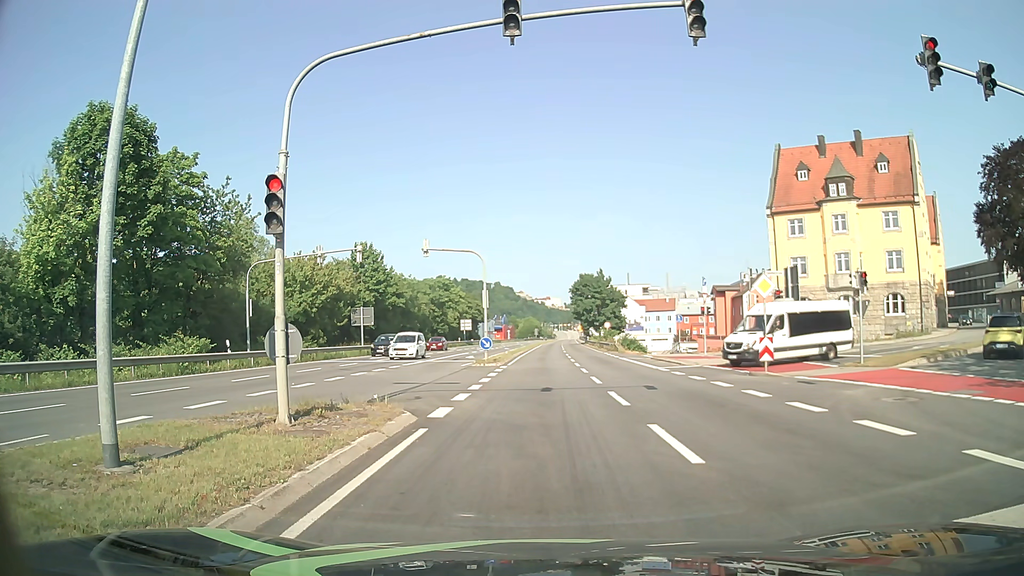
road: primary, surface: asphalt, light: Day
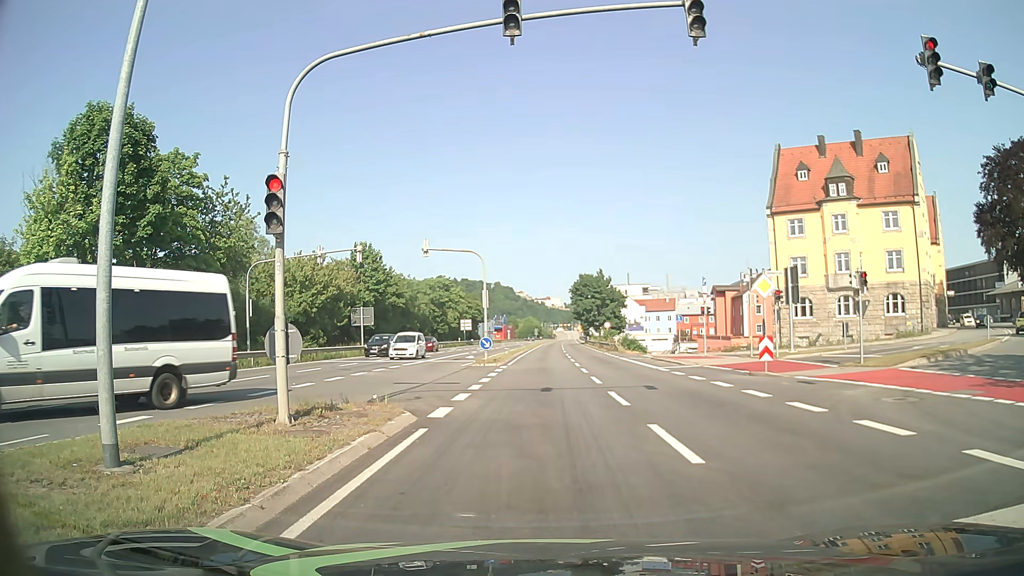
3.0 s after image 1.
(0.0, 0.0) m; 0°
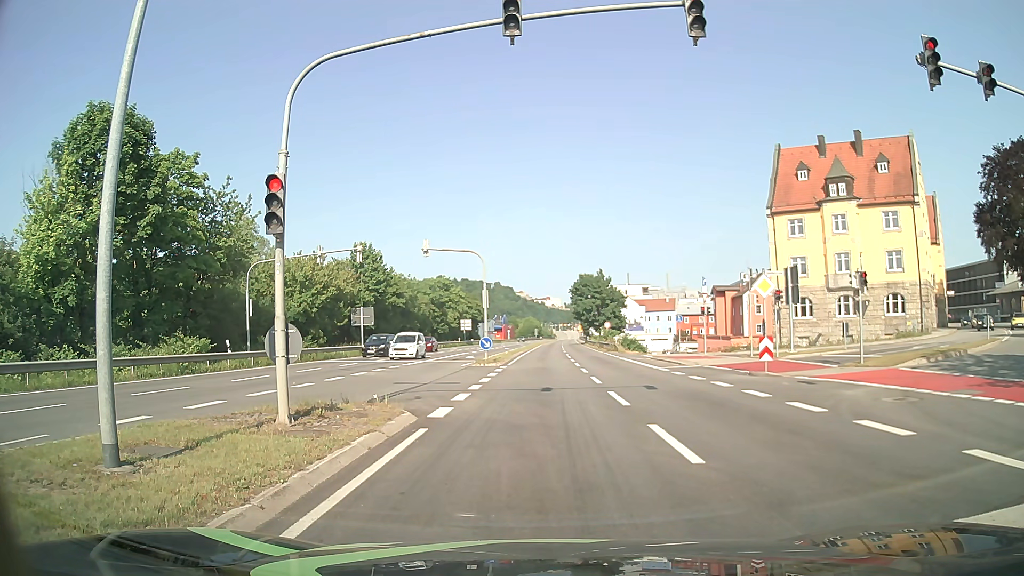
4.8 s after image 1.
(0.0, 0.0) m; 0°
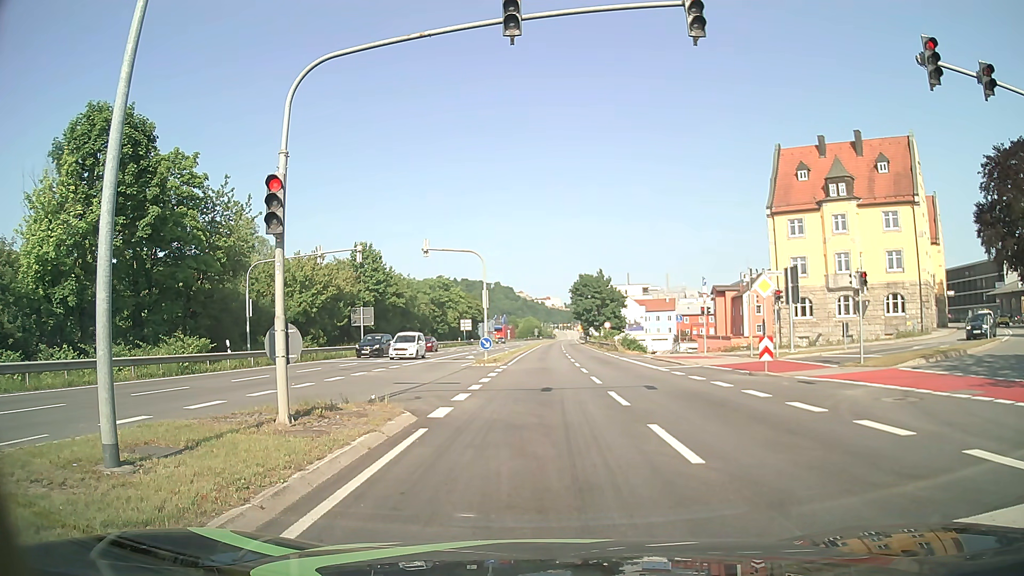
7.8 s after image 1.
(0.0, 0.0) m; 0°
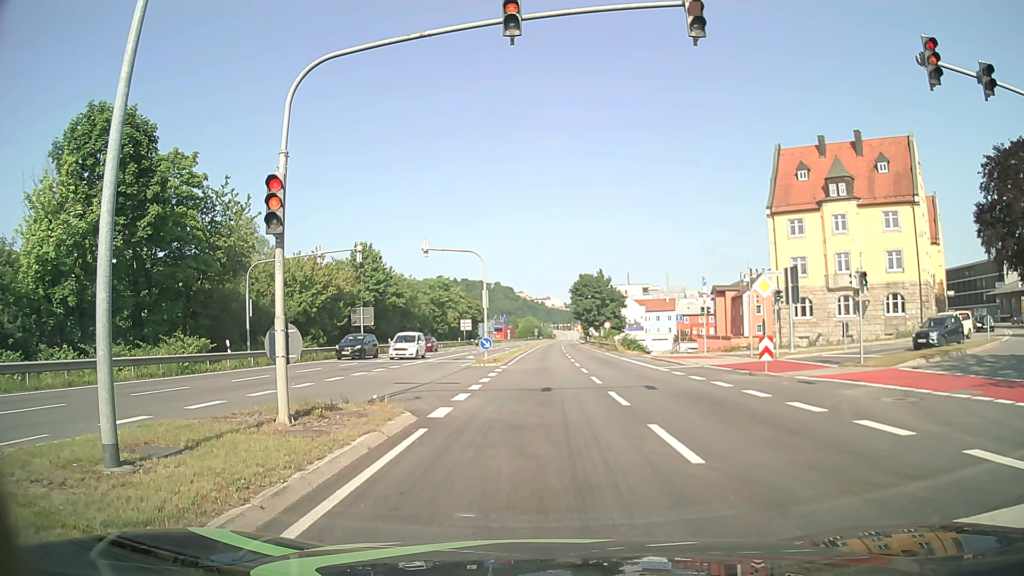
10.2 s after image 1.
(0.0, 0.0) m; 0°
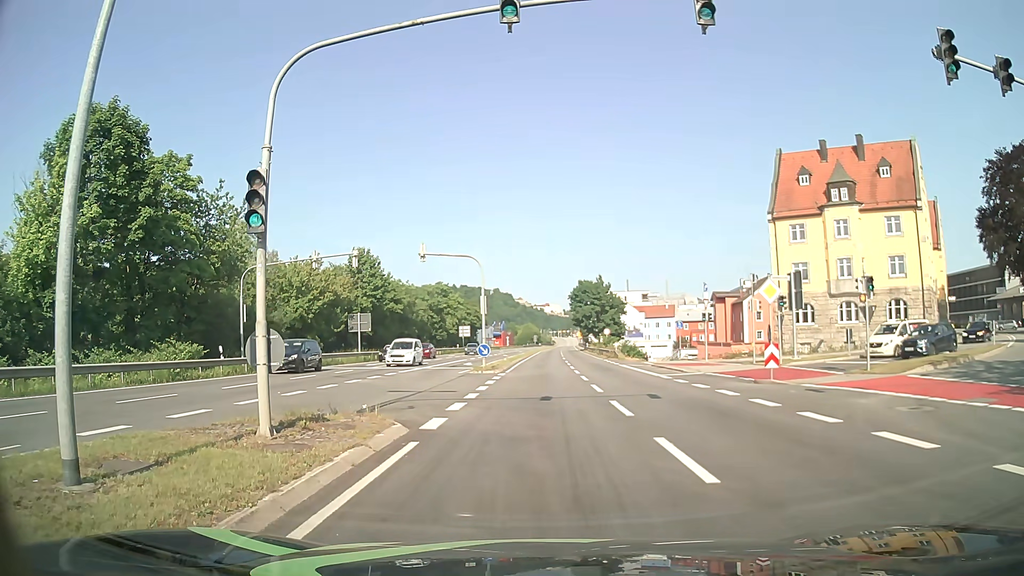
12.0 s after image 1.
(0.0, +0.7) m; +2°
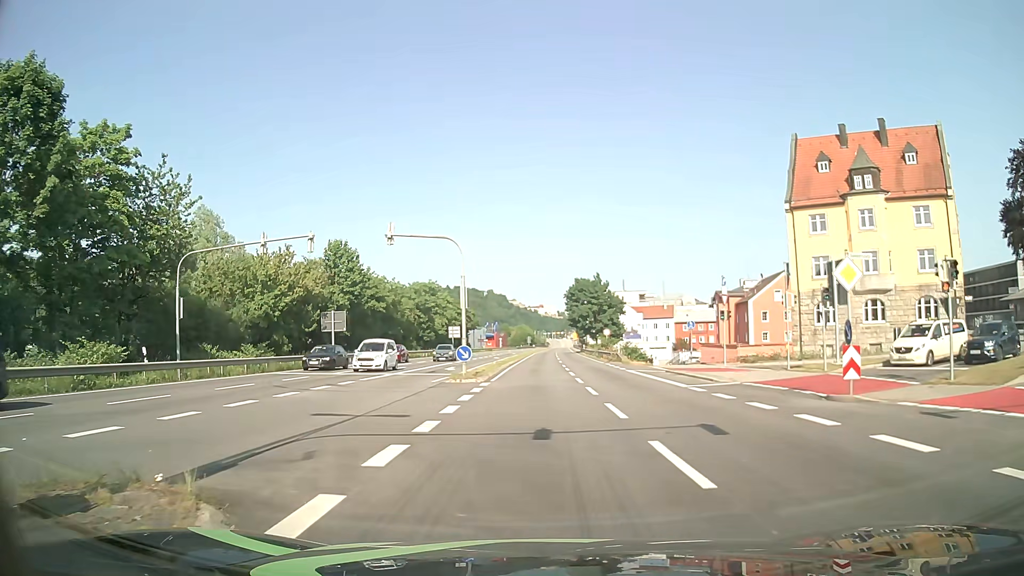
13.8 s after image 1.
(0.0, +6.6) m; 0°
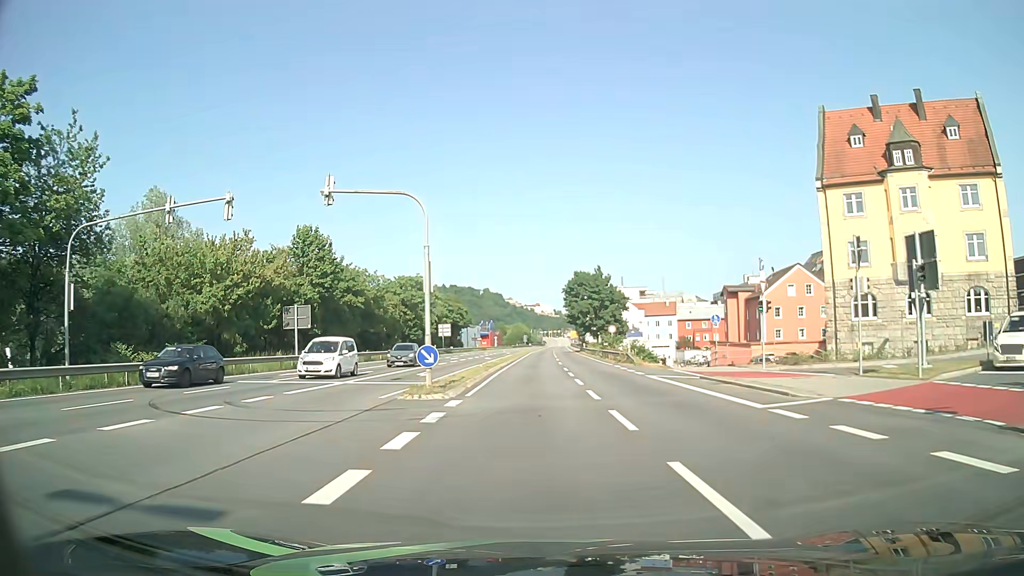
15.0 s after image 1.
(0.0, +8.0) m; 0°
(0, +10) (0, +20) (0, +30) (0, +40) (0, +50) (0, +60) (+1, +70) (+1, +80) (+1, +90) (+1, +100) m
